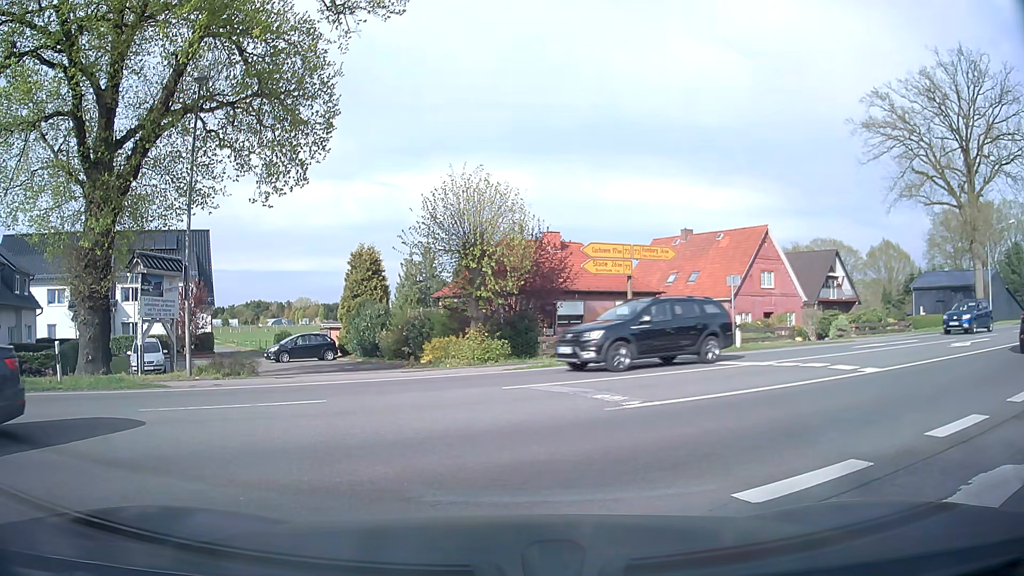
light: Day
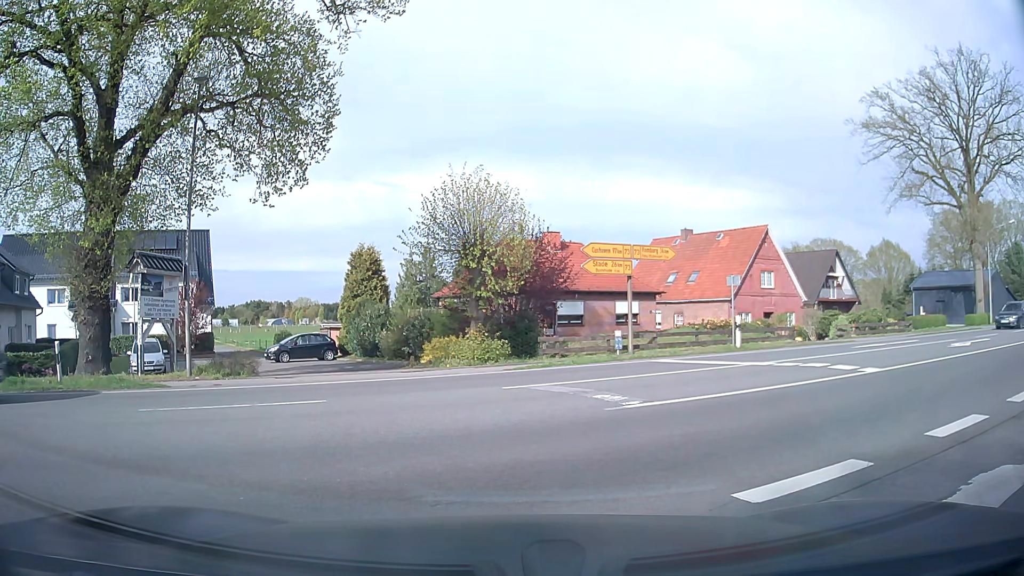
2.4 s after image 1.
(0.0, 0.0) m; 0°
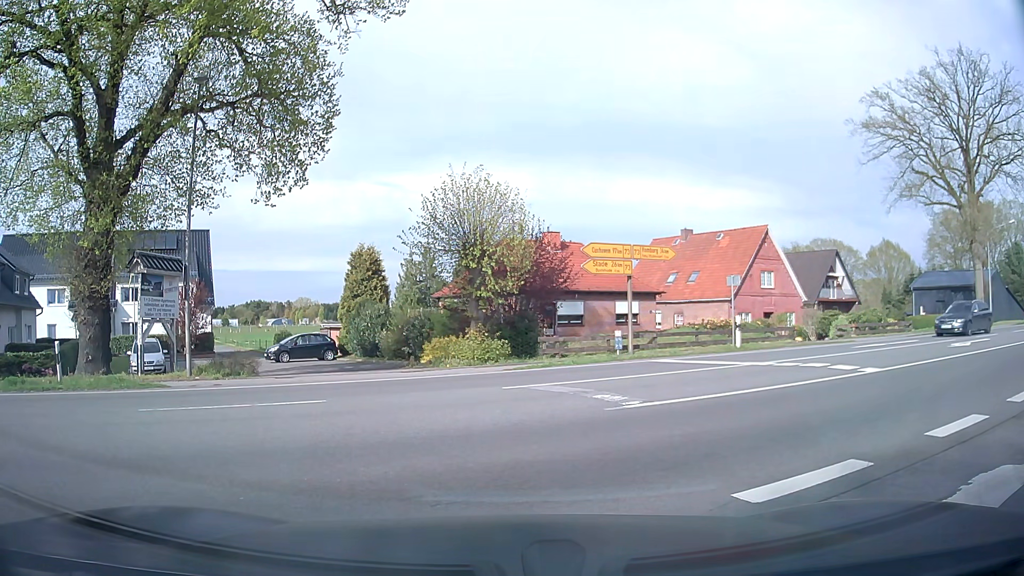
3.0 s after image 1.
(0.0, 0.0) m; 0°
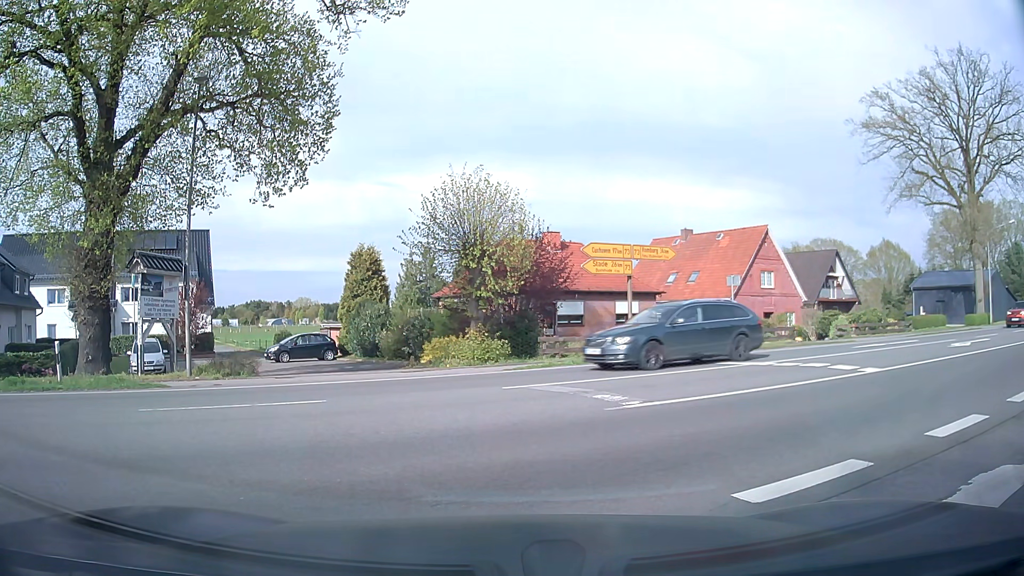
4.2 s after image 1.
(0.0, 0.0) m; 0°
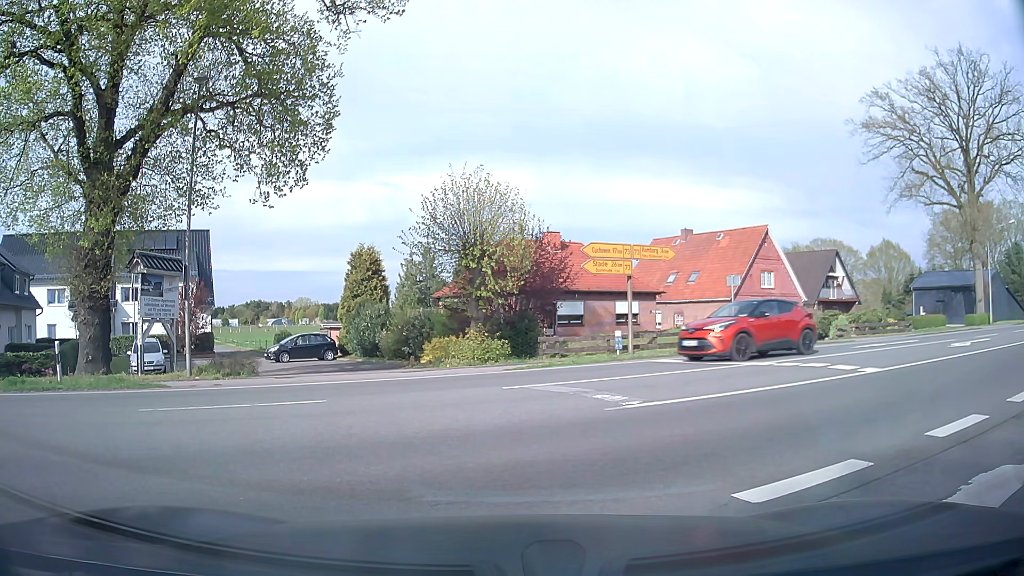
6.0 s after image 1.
(0.0, 0.0) m; 0°
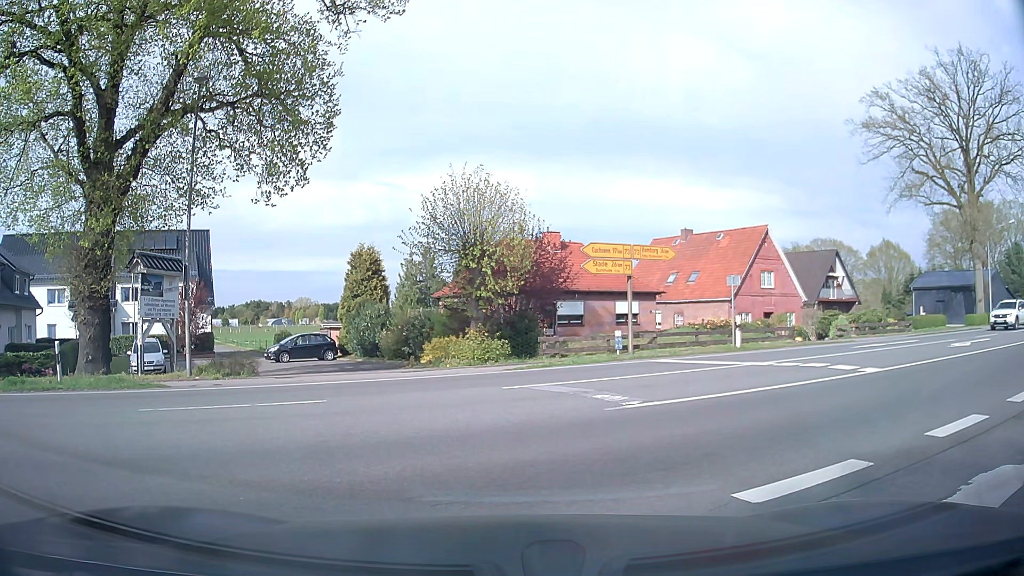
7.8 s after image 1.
(0.0, 0.0) m; 0°
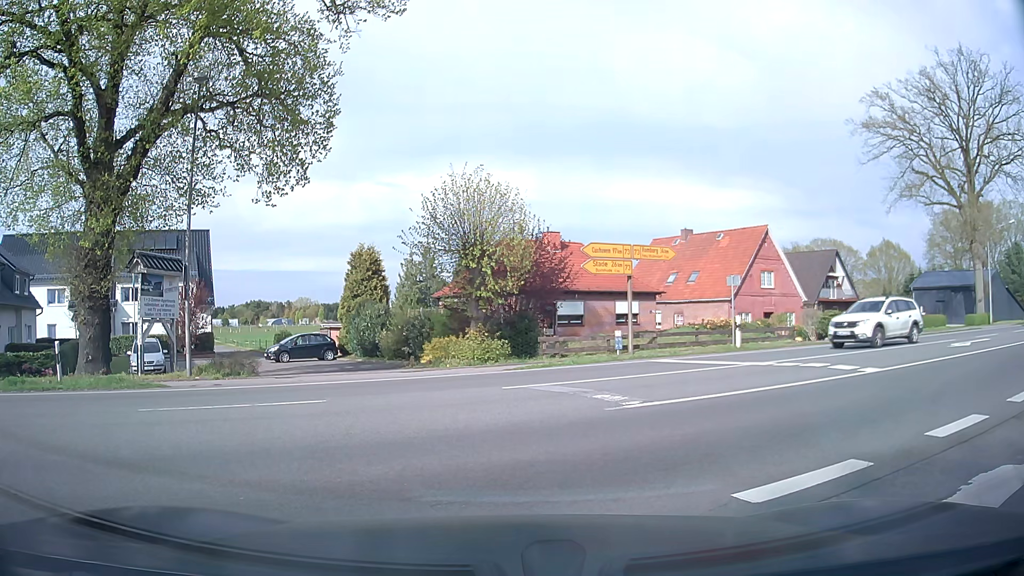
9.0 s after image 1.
(0.0, 0.0) m; 0°
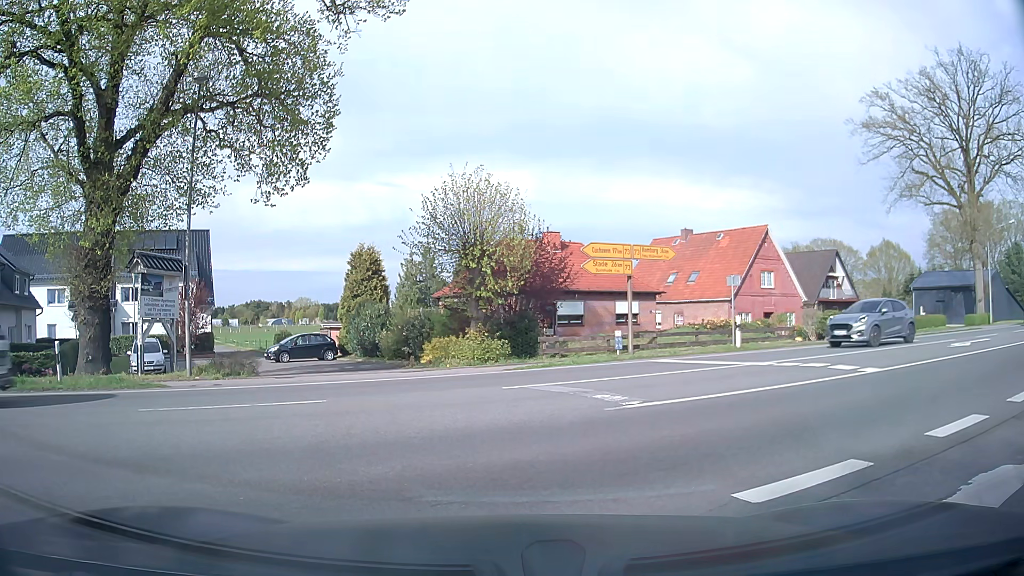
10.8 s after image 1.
(0.0, 0.0) m; 0°
